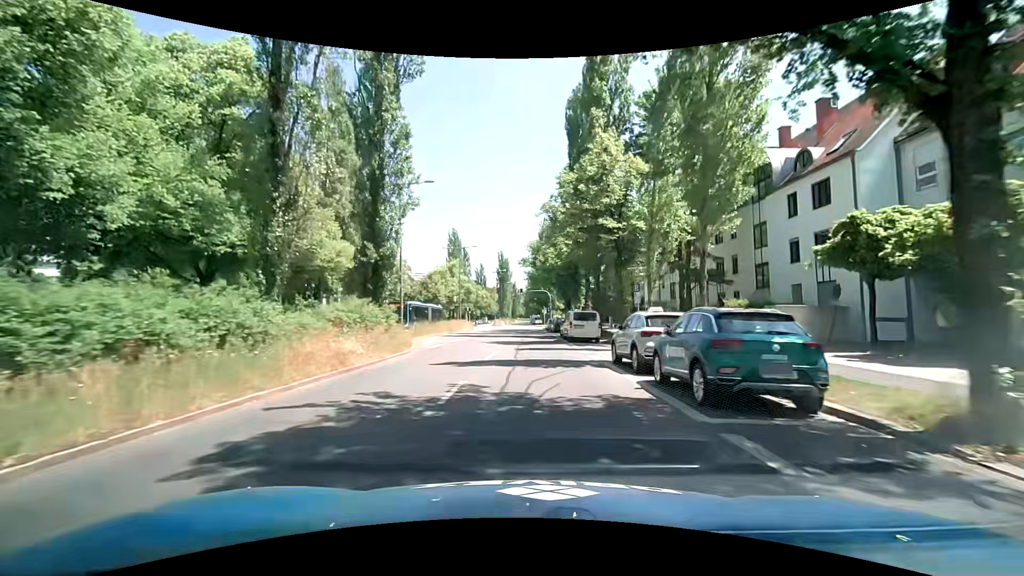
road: secondary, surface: asphalt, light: Day
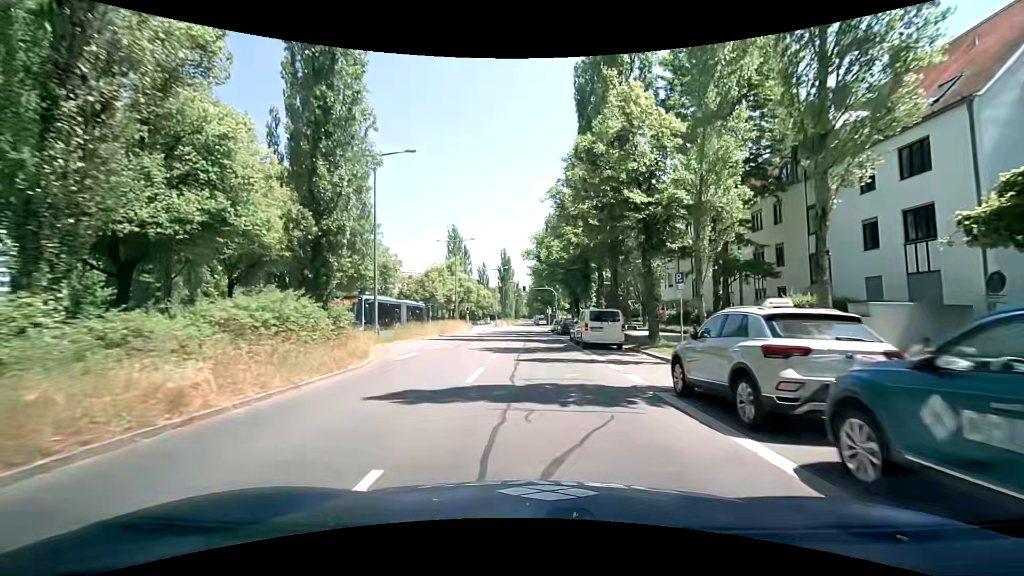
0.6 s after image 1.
(0.0, +6.3) m; +1°
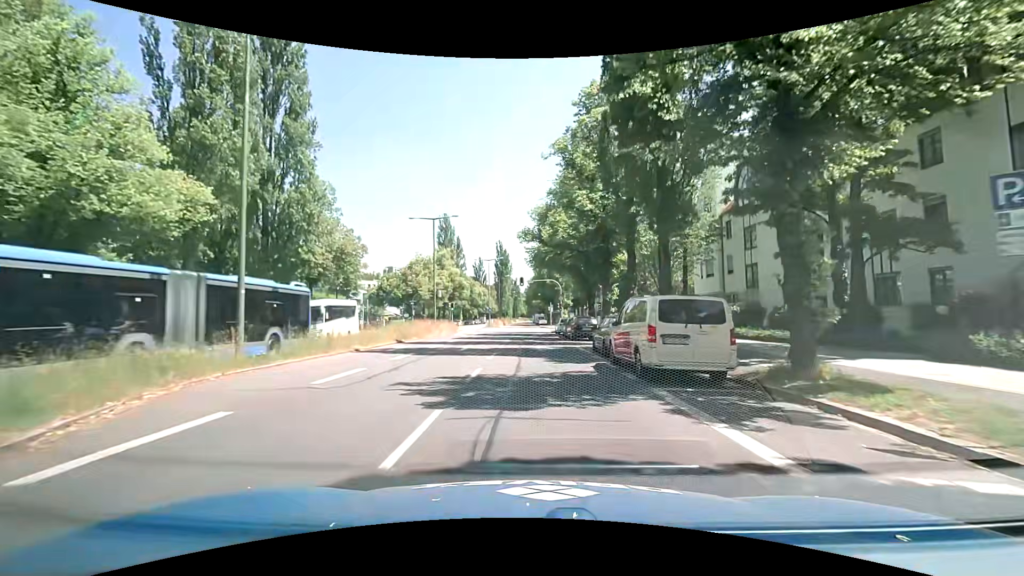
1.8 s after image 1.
(-0.1, +12.4) m; -1°
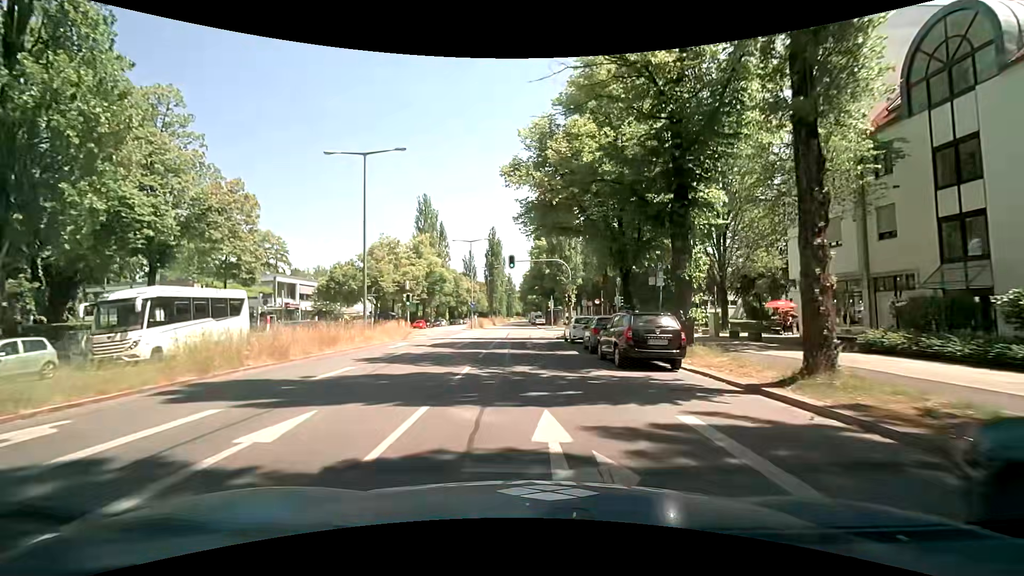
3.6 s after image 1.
(+0.1, +17.8) m; +2°
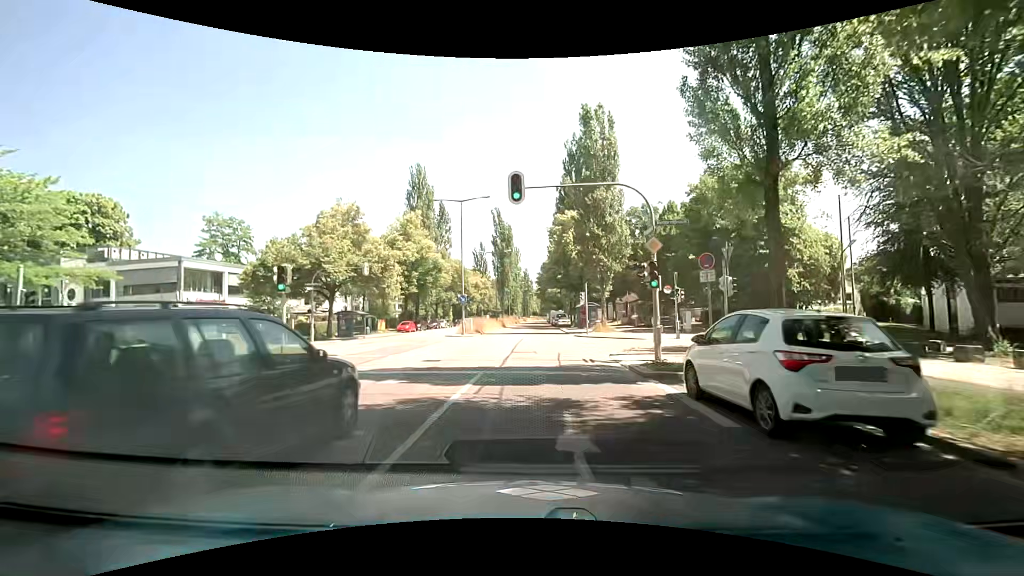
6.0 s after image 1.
(-0.9, +20.4) m; -4°
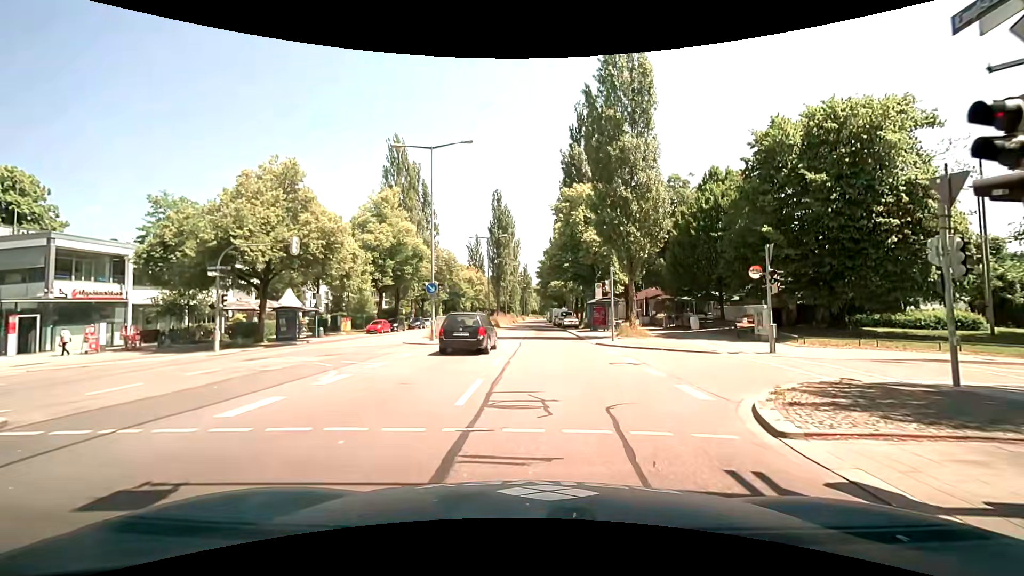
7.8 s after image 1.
(+0.2, +11.6) m; +1°
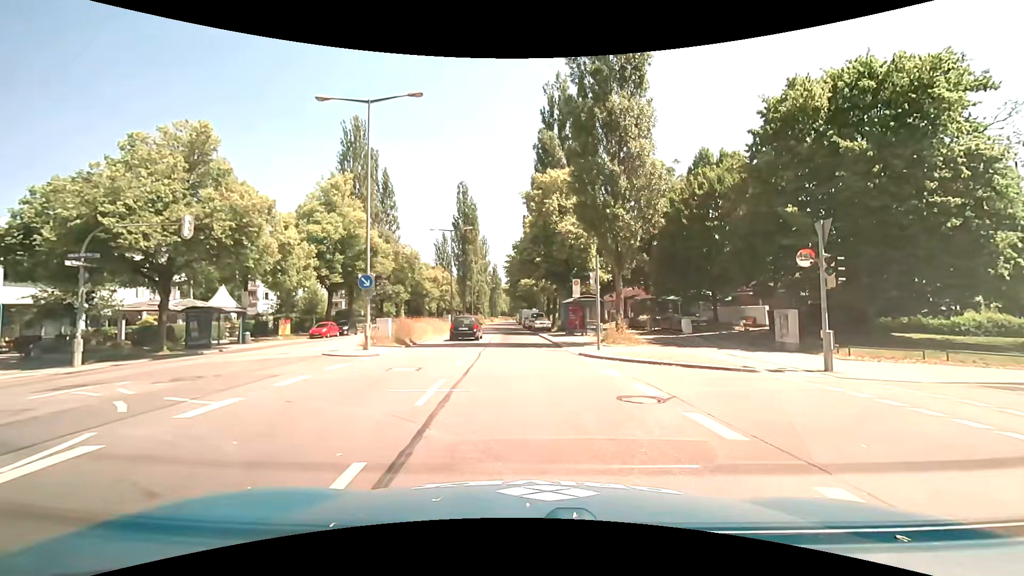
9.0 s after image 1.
(+0.2, +5.6) m; +2°
